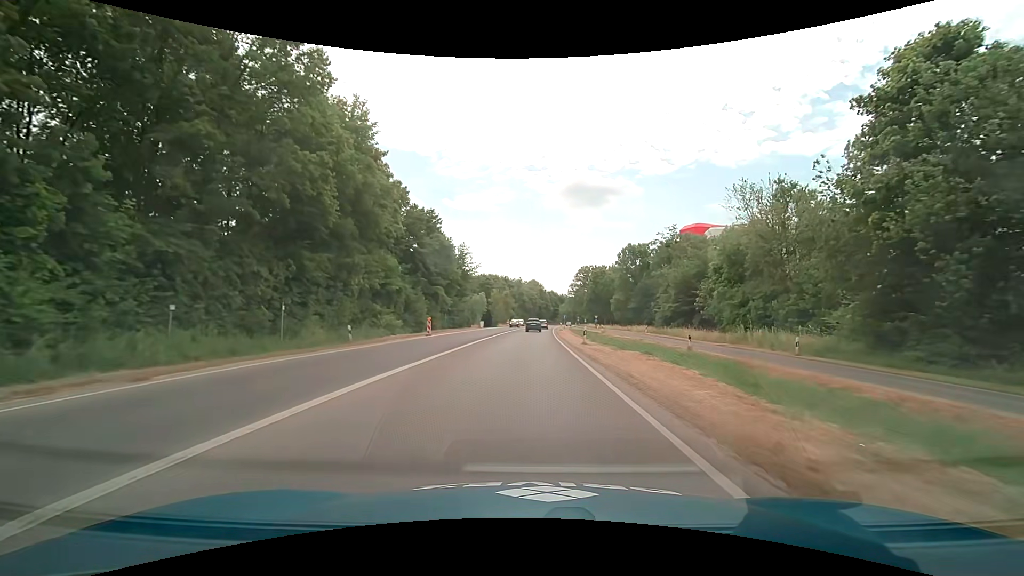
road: trunk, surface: asphalt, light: Day
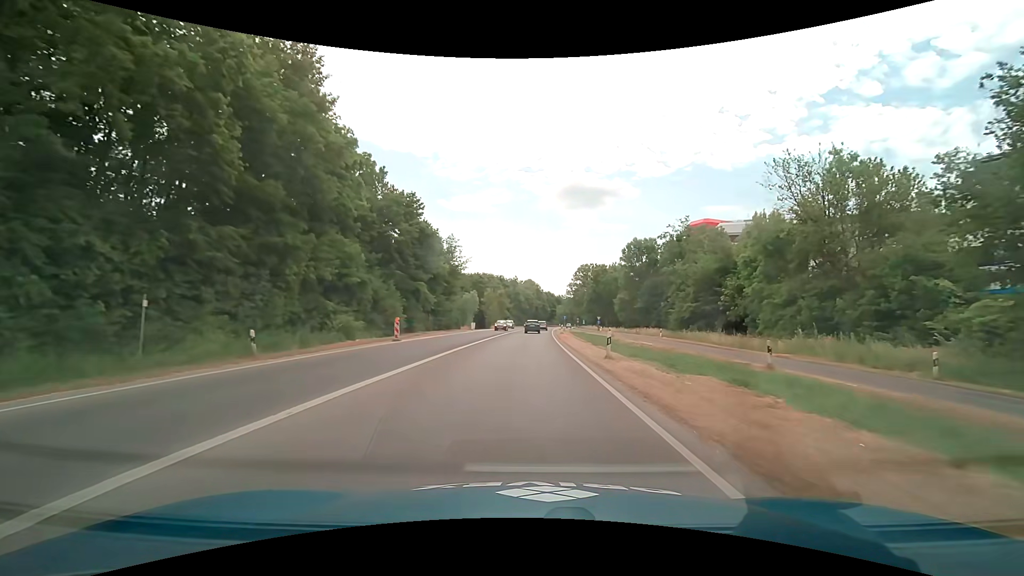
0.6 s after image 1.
(0.0, +9.0) m; +1°
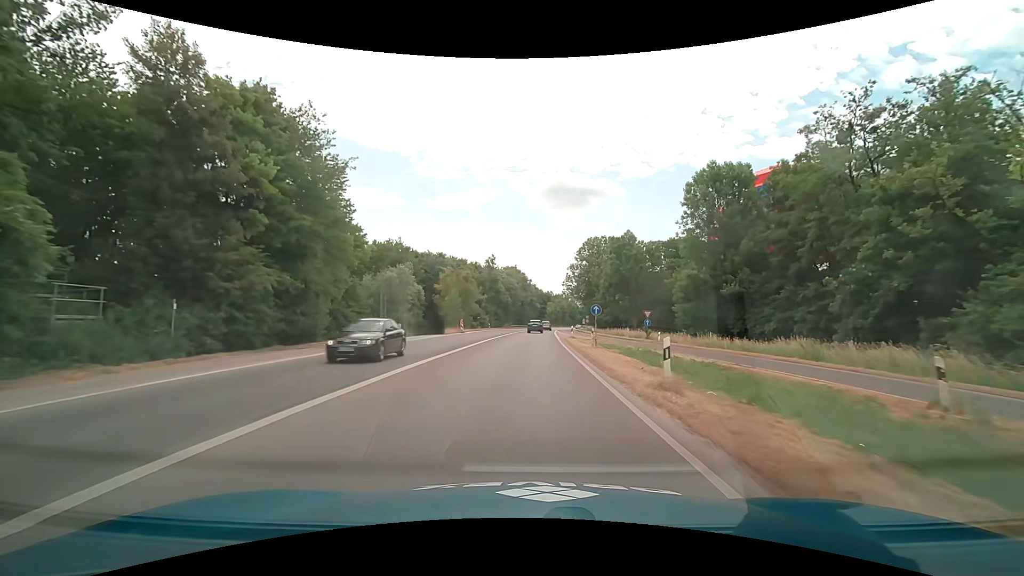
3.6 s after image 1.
(+0.5, +45.4) m; +1°
(0, +10) (0, +20) (0, +30) (+1, +40) (+1, +50) (+2, +60) (+2, +70) (+3, +80) (+3, +90) (+4, +100) m
